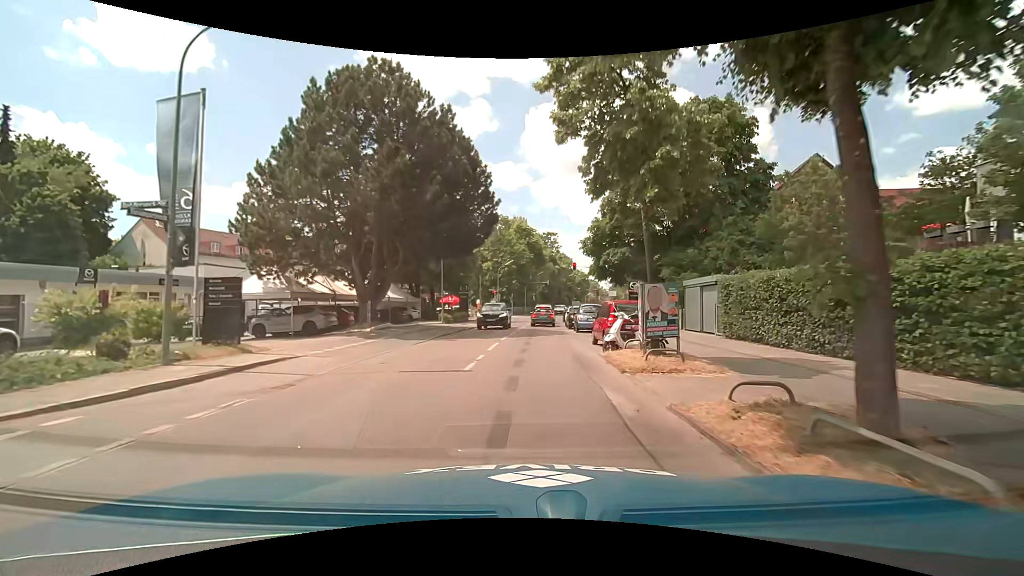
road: tertiary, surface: asphalt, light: Day
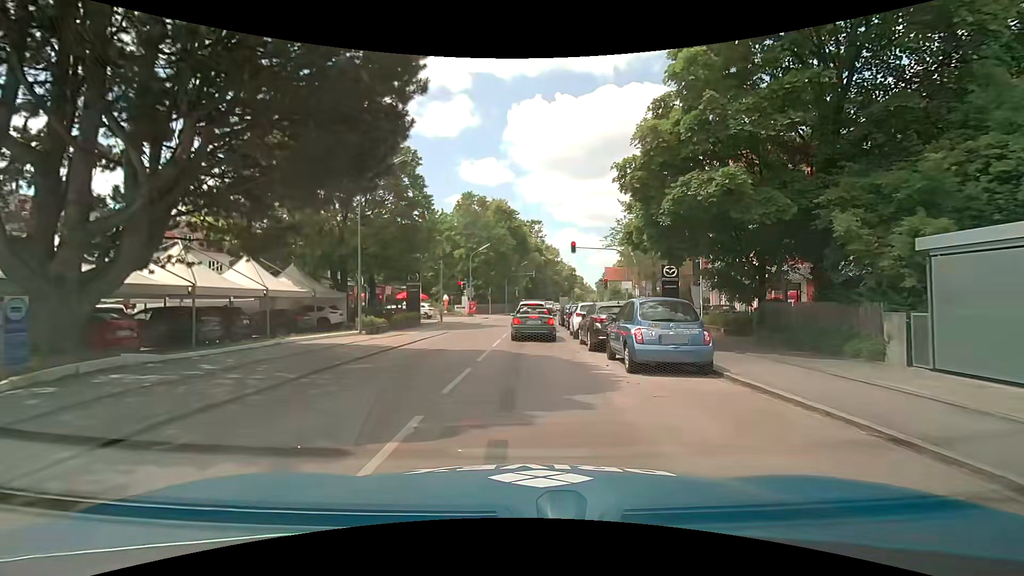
(+0.4, +15.9) m; +3°
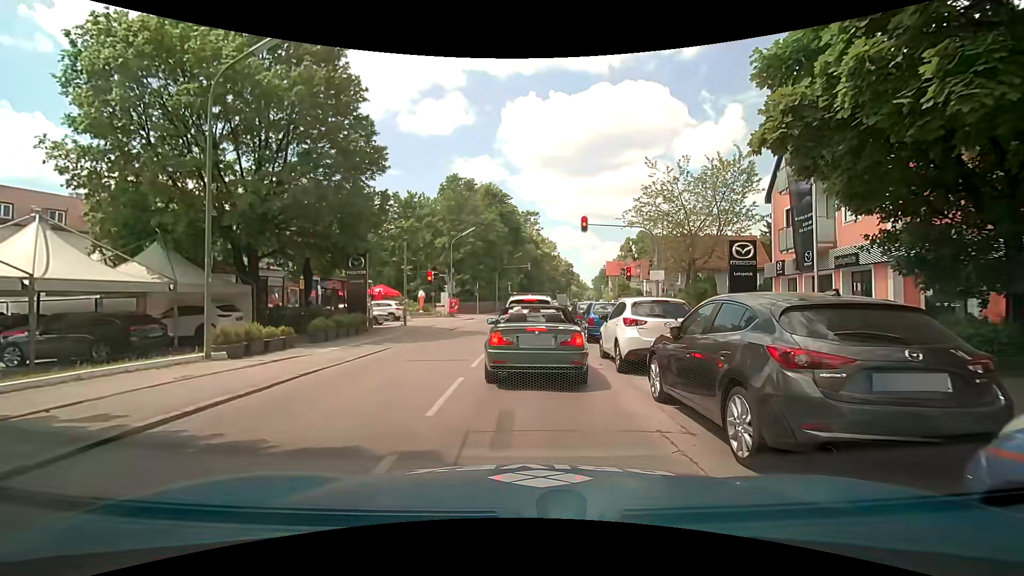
(+0.1, +10.3) m; 0°
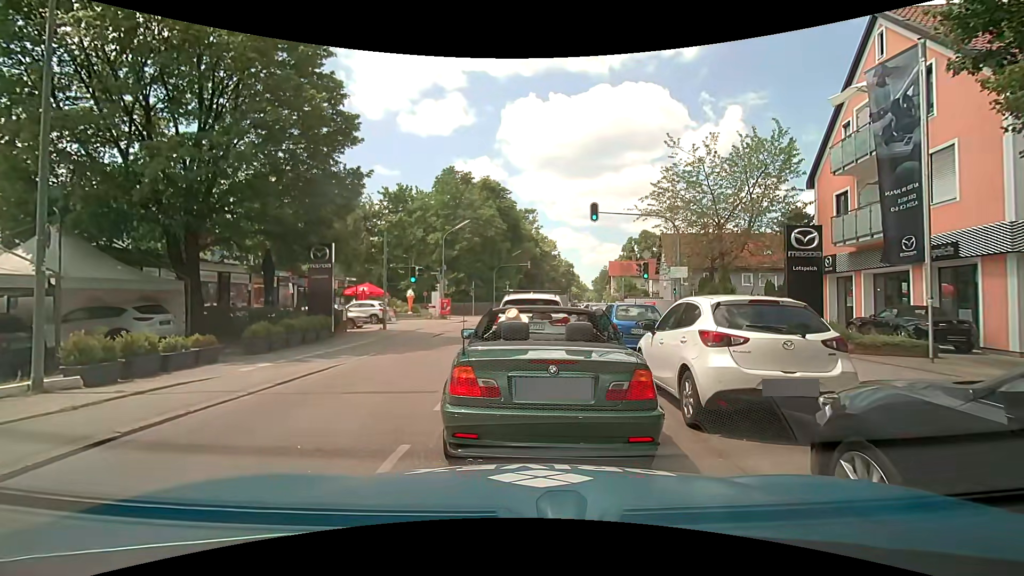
(-0.1, +4.0) m; -2°
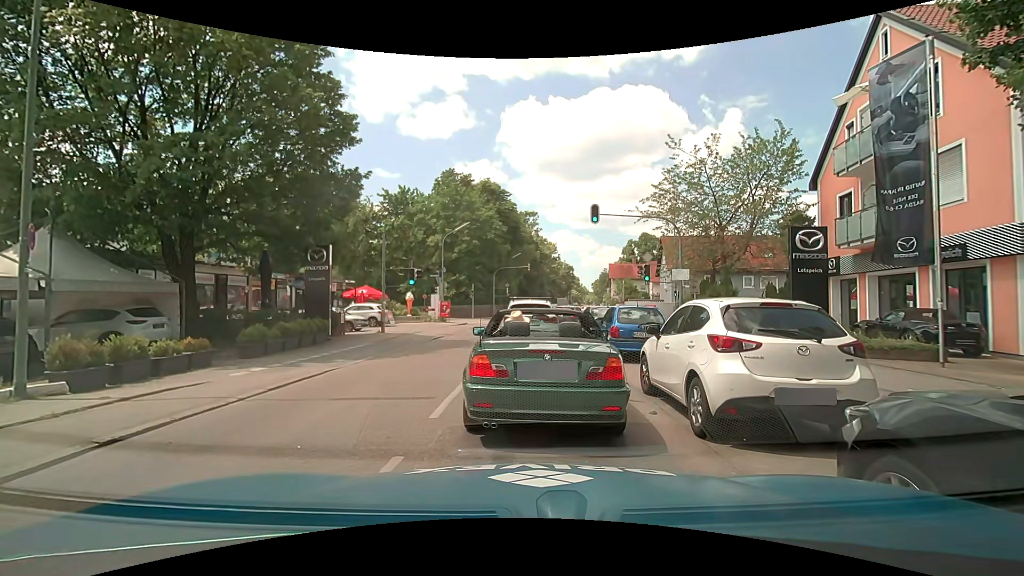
(0.0, +0.3) m; 0°
